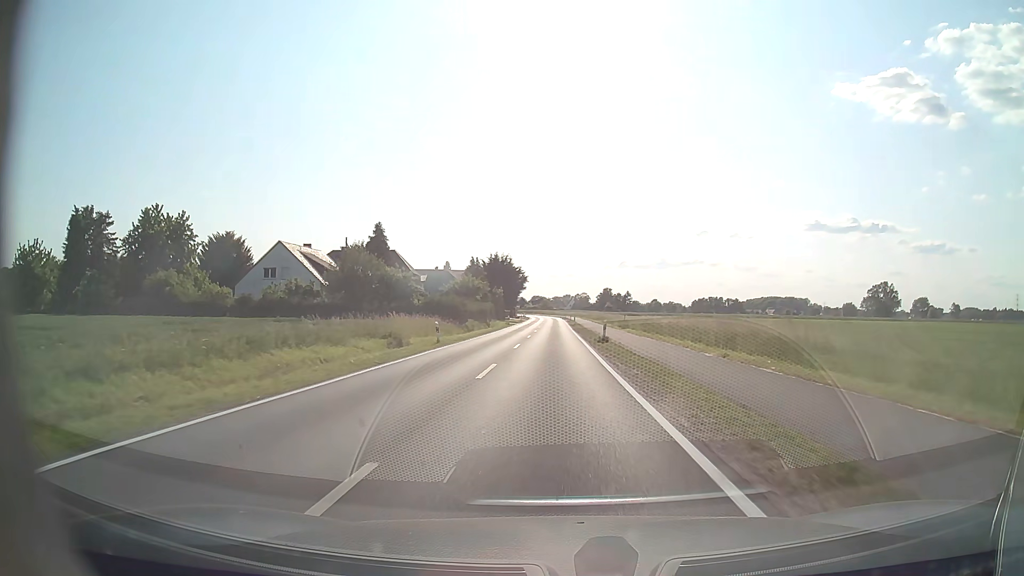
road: tertiary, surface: asphalt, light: Day
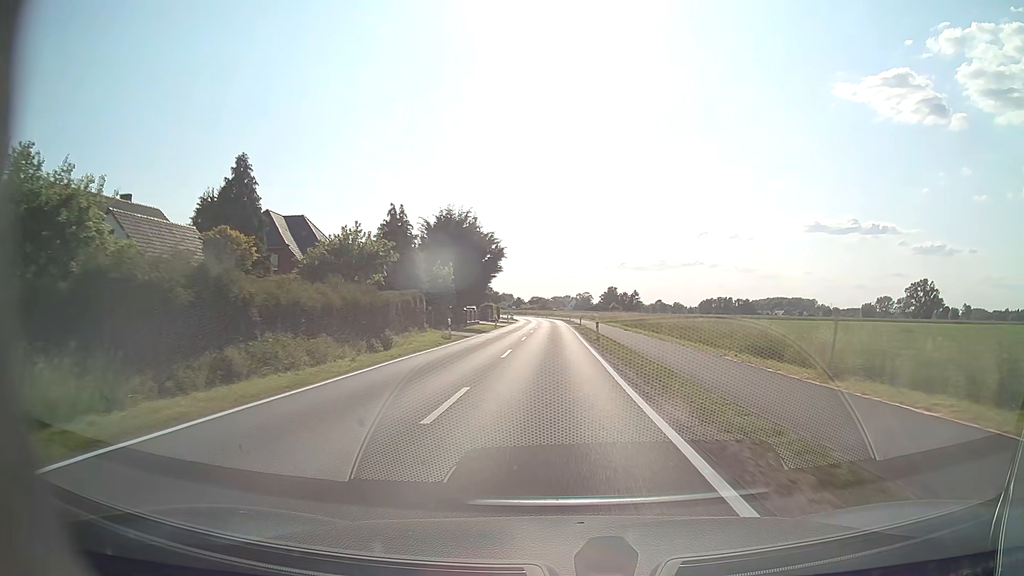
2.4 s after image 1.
(-0.1, +42.0) m; 0°
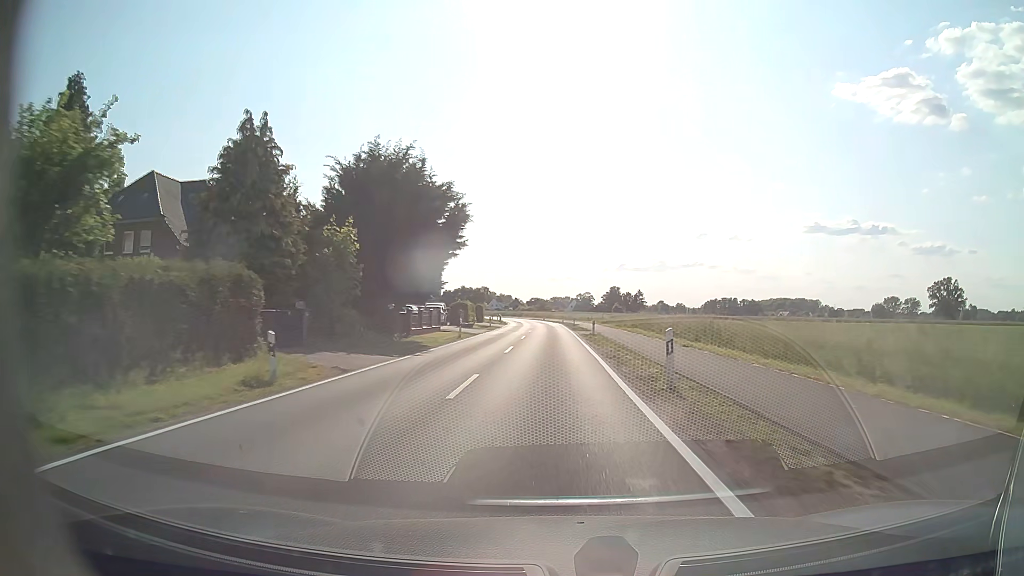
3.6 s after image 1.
(0.0, +21.8) m; 0°
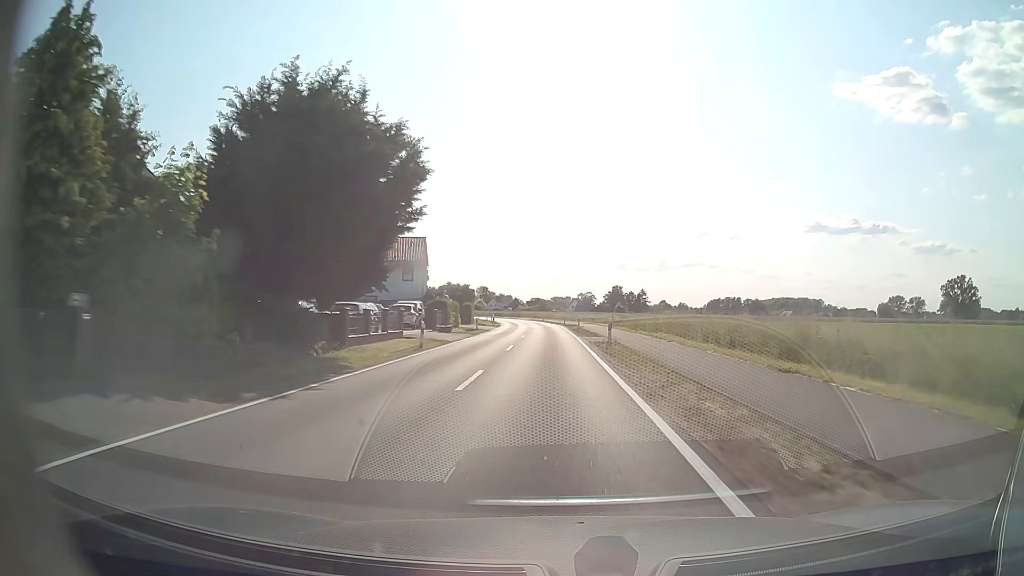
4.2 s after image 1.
(0.0, +11.0) m; 0°
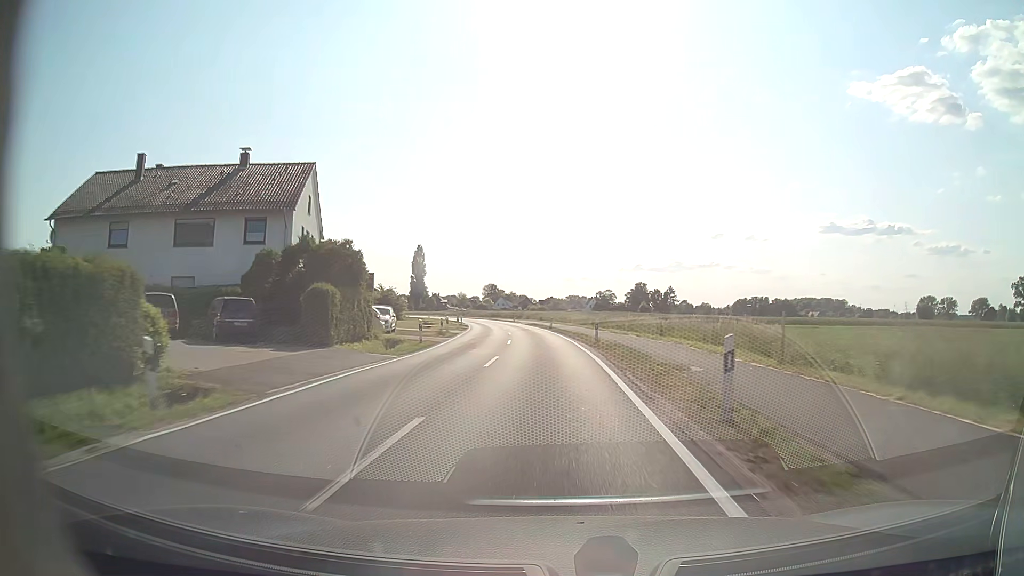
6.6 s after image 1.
(-0.1, +43.2) m; -1°
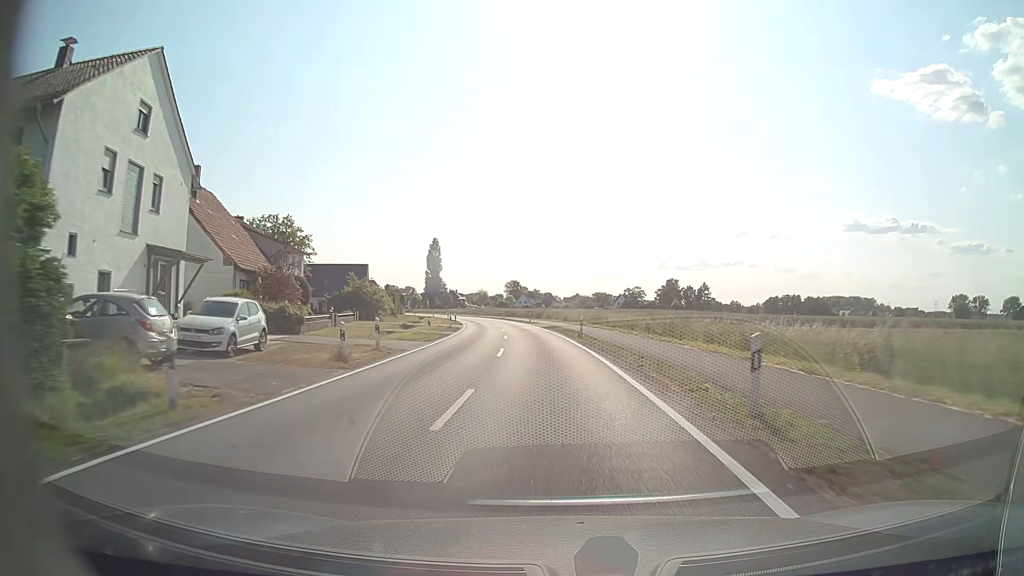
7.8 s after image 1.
(-0.4, +21.1) m; -2°
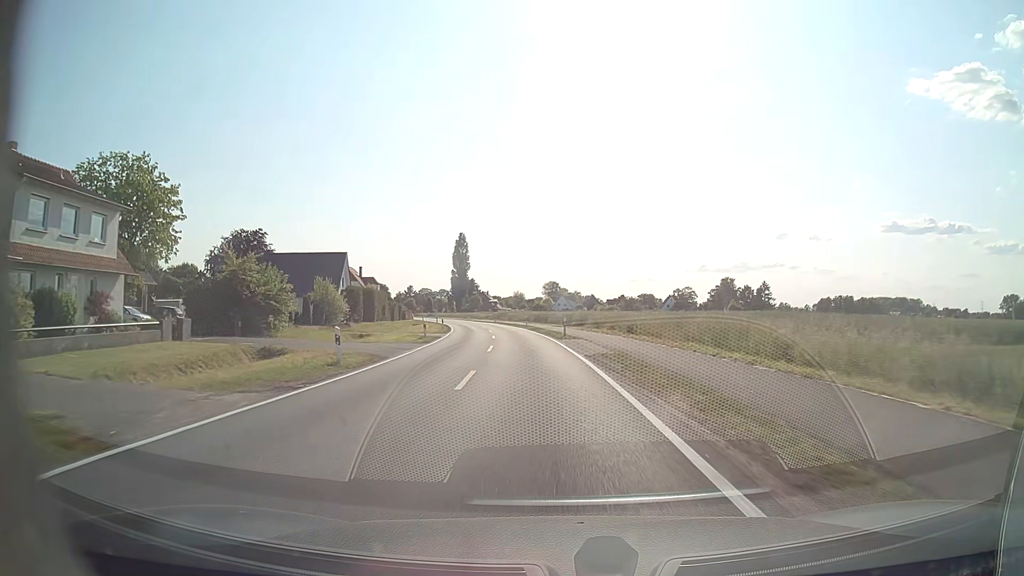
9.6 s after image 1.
(-0.9, +31.6) m; -3°
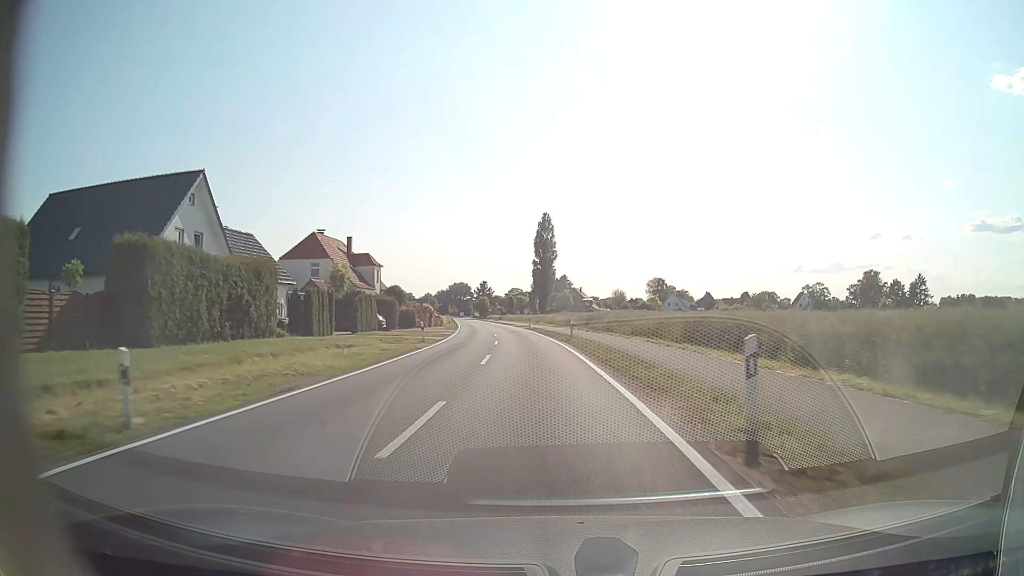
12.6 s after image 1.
(-3.8, +54.0) m; -8°
(0, +10) (-1, +20) (-1, +30) (-2, +40) (-3, +50) (-4, +60) (-6, +70) (-7, +80) (-8, +90) (-10, +99) m
